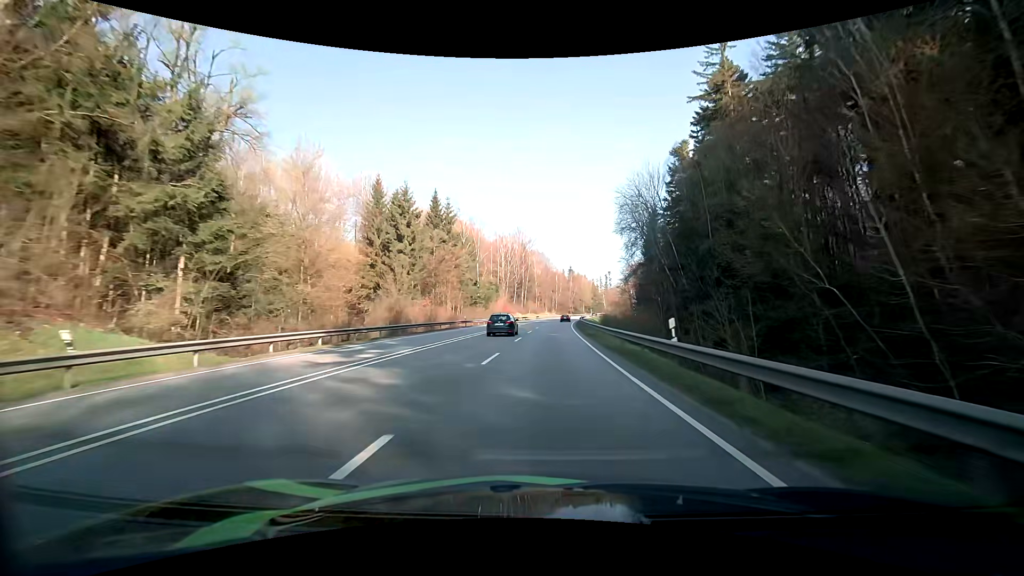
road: primary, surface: asphalt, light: Day
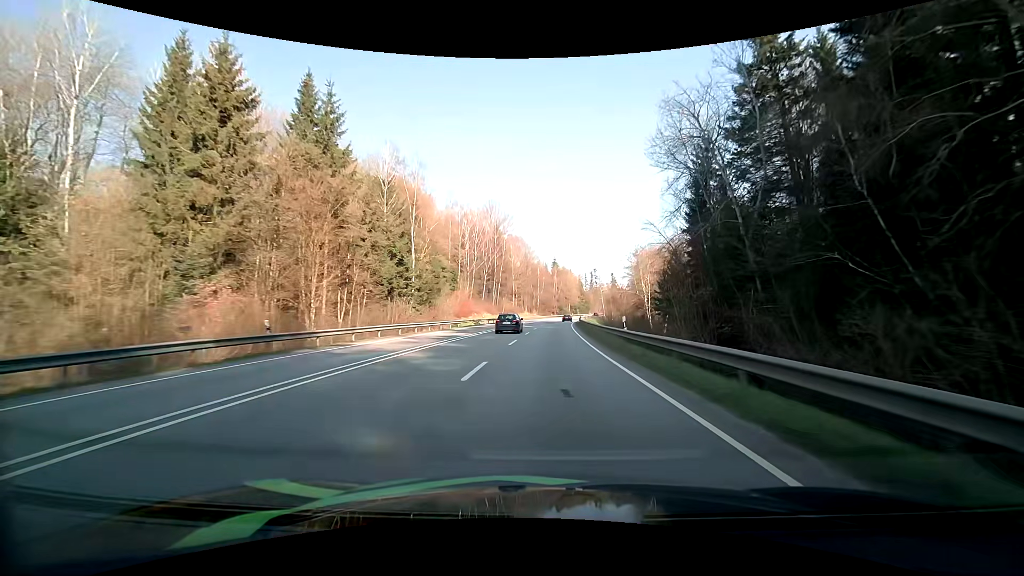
(+0.7, +40.2) m; +2°
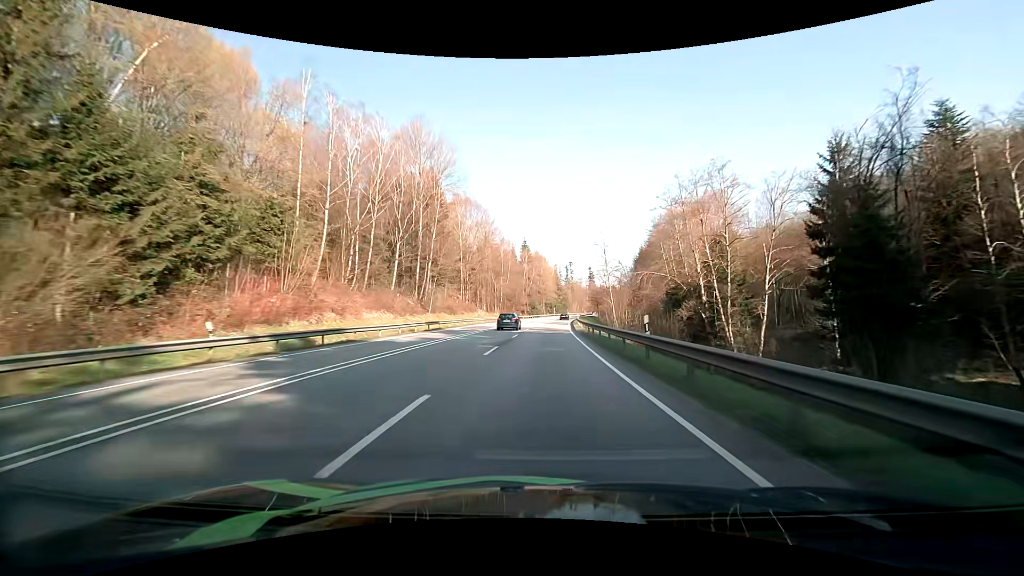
(+1.5, +54.7) m; +3°
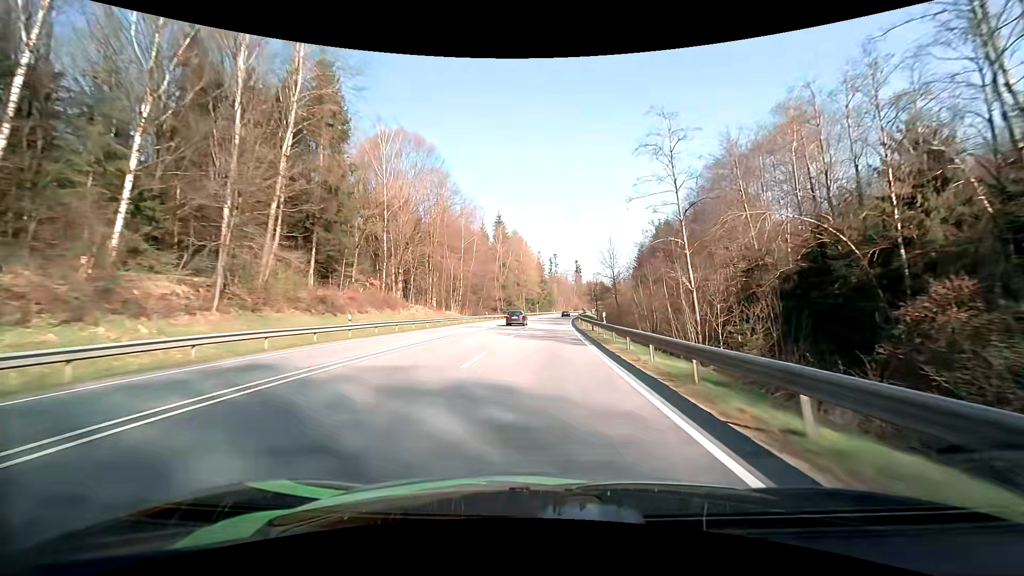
(+0.8, +40.8) m; +2°
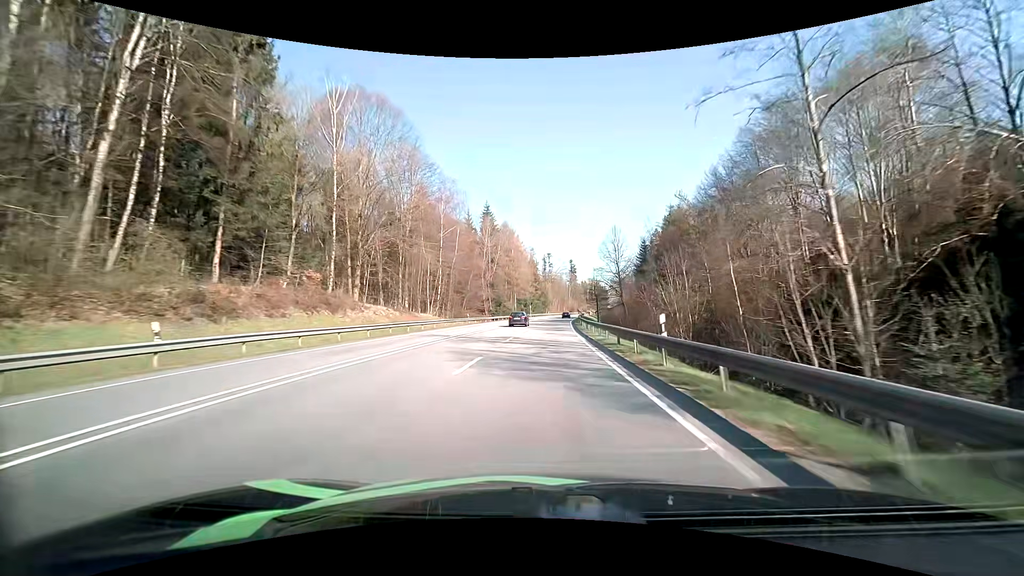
(+0.1, +13.4) m; +1°
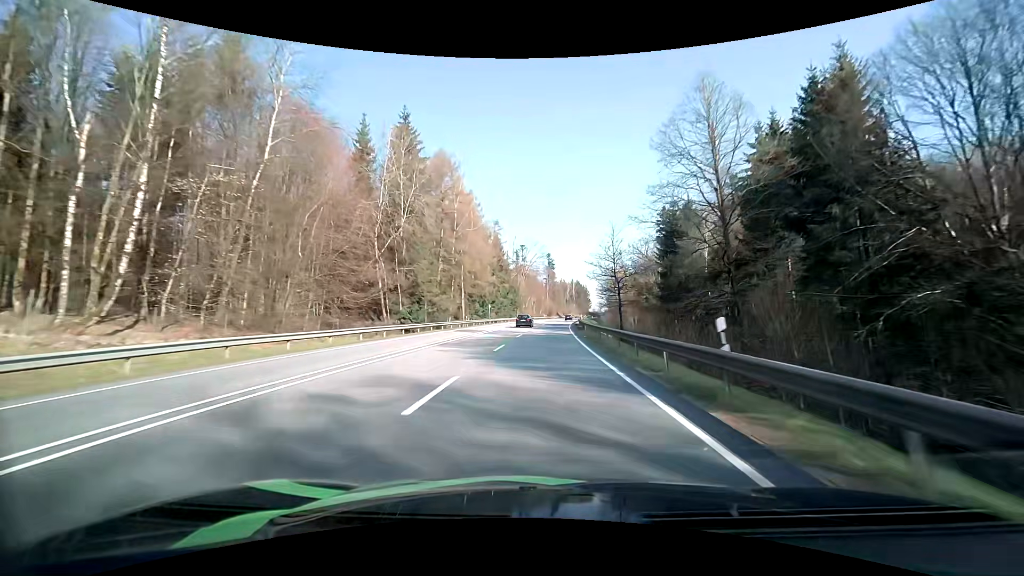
(+1.4, +52.7) m; +3°
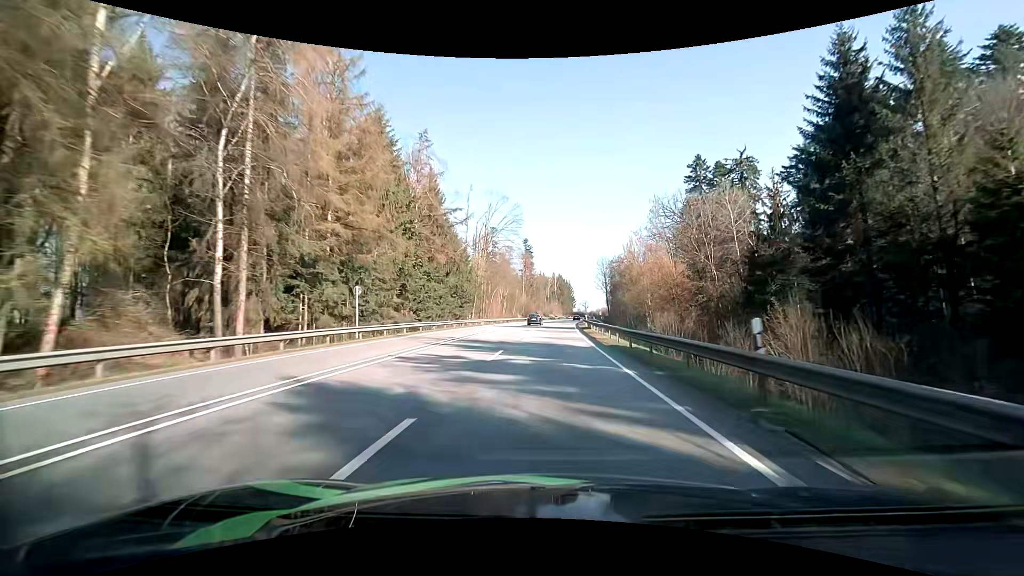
(+1.2, +53.2) m; +3°
